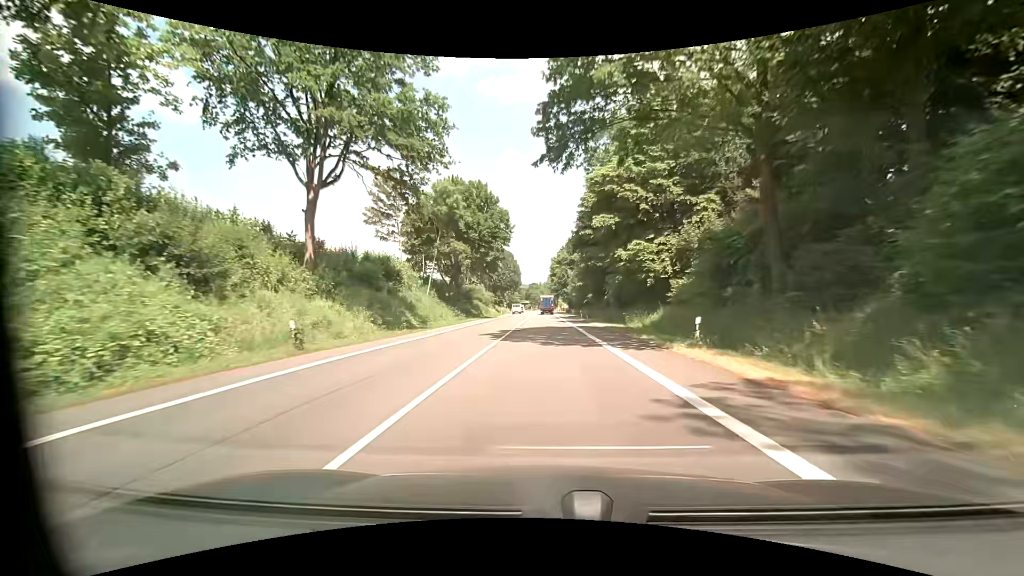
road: primary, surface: asphalt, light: Day
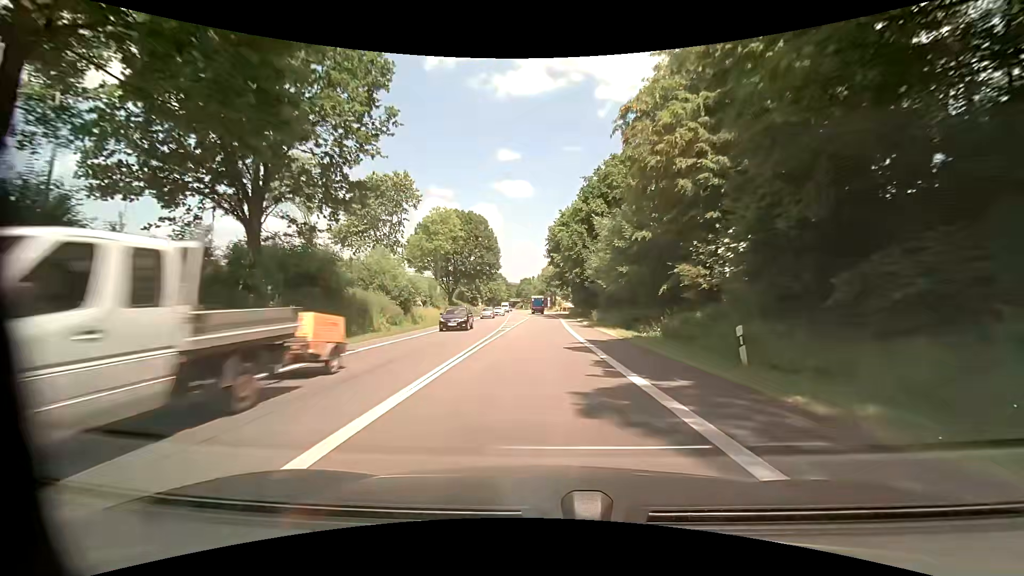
(+0.2, +53.2) m; +1°
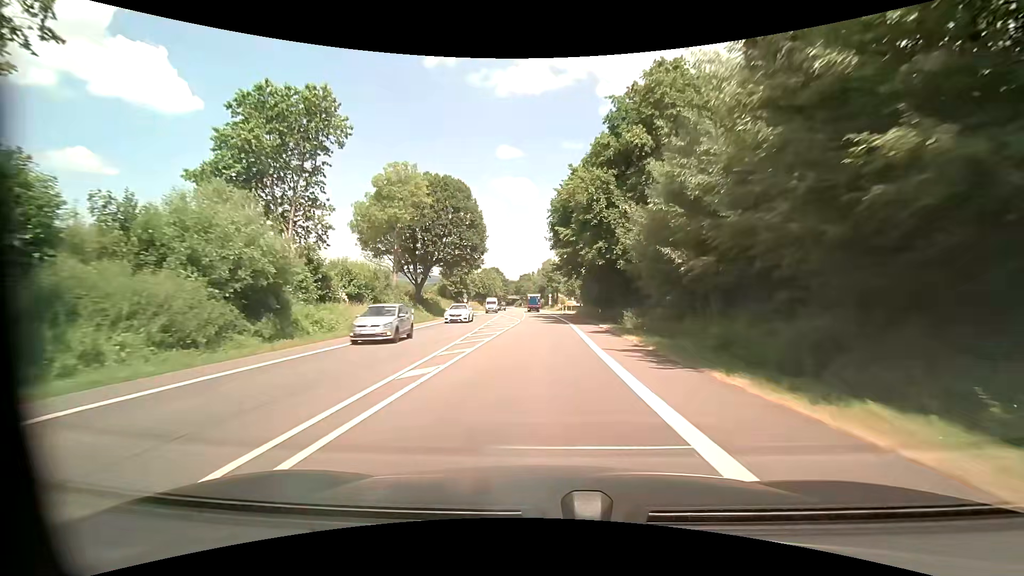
(+0.1, +21.6) m; +1°
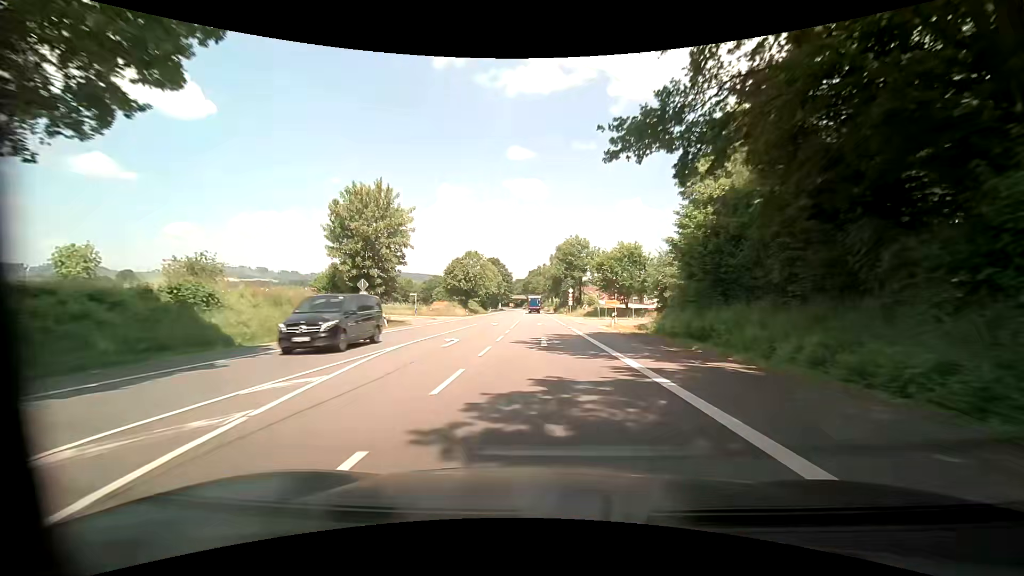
(-0.9, +55.4) m; -2°
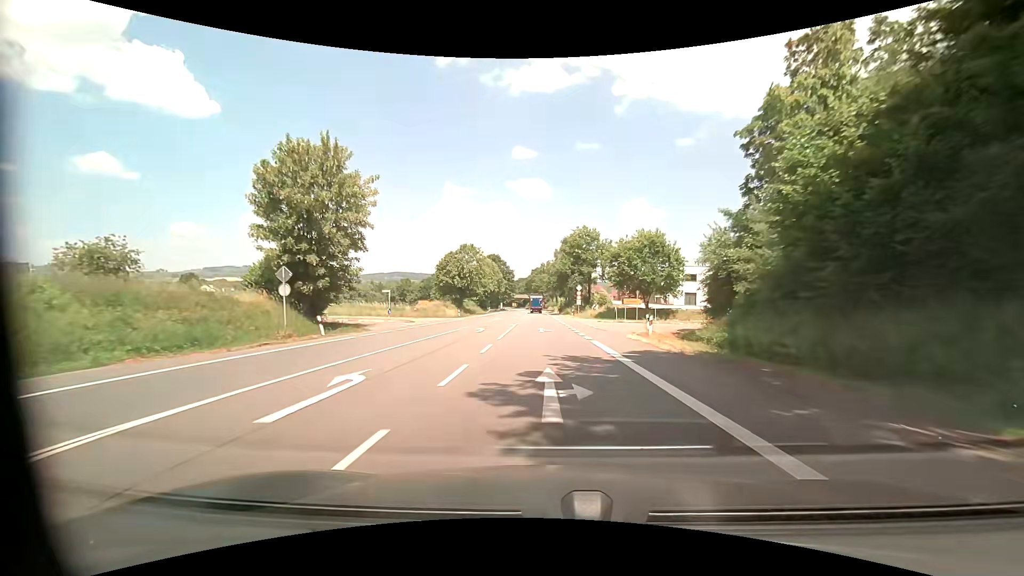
(0.0, +11.3) m; 0°
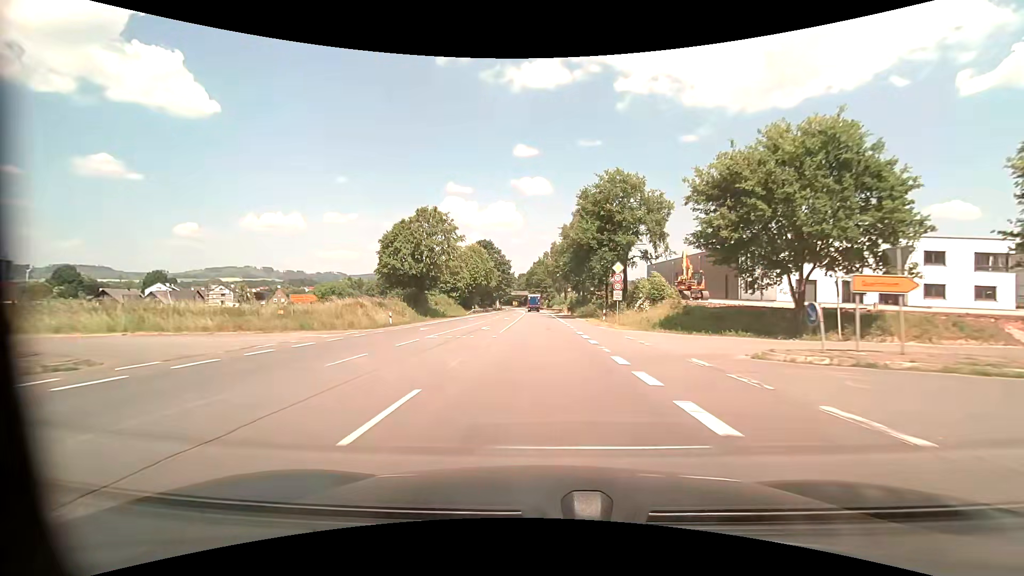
(-0.2, +34.3) m; -1°
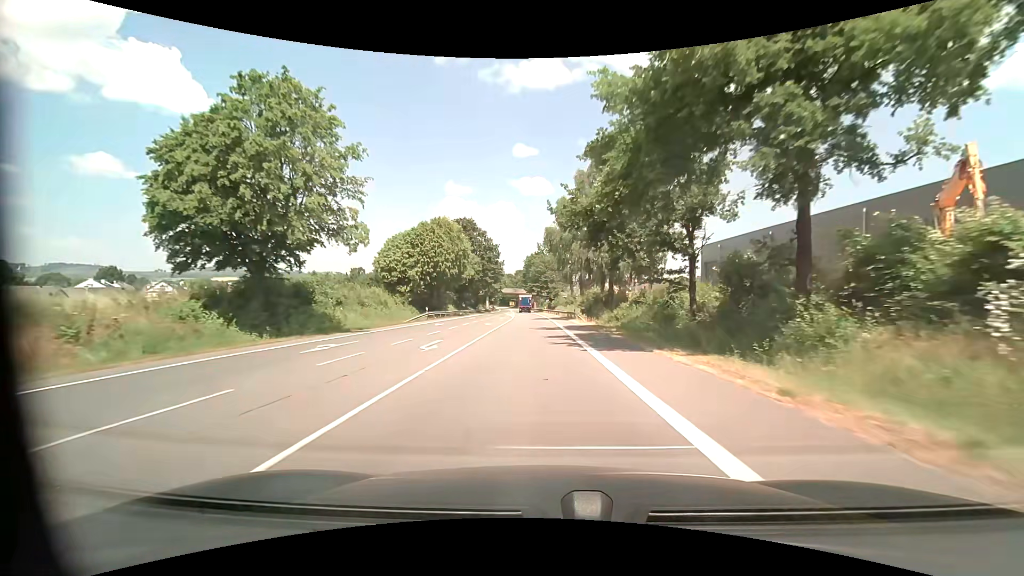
(0.0, +34.8) m; 0°
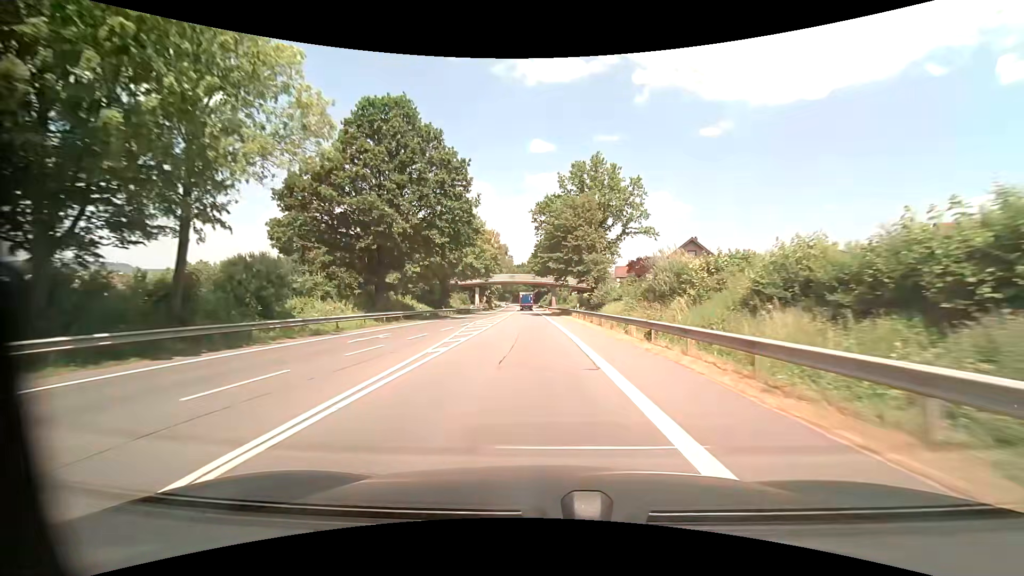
(-0.9, +58.7) m; -2°
(0, +10) (0, +20) (0, +30) (-1, +40) (-1, +50) (-2, +60) (-2, +70) (-3, +80) (-3, +90) (-4, +100) m
